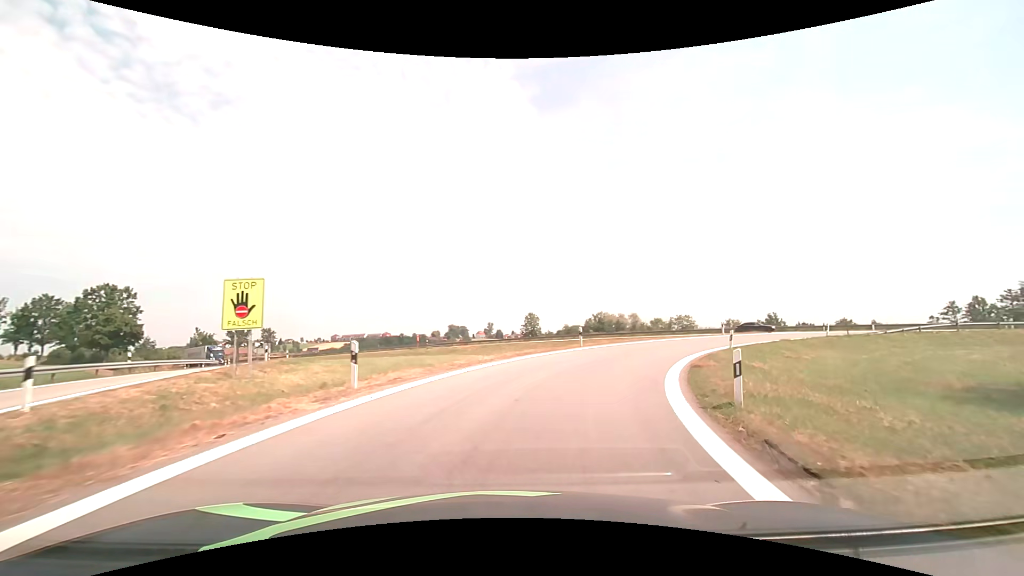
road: motorway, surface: asphalt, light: Day
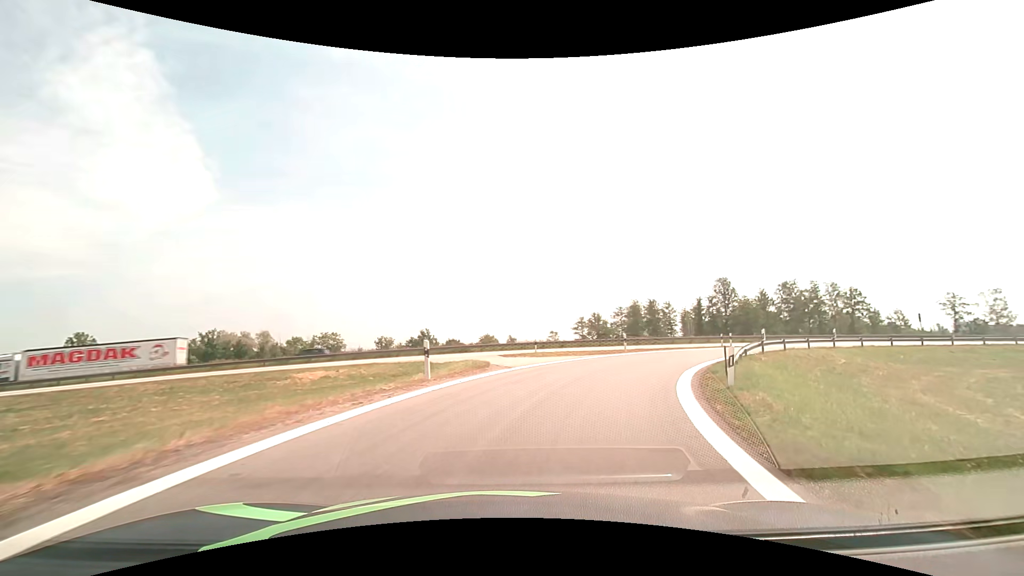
(+8.9, +27.3) m; +38°
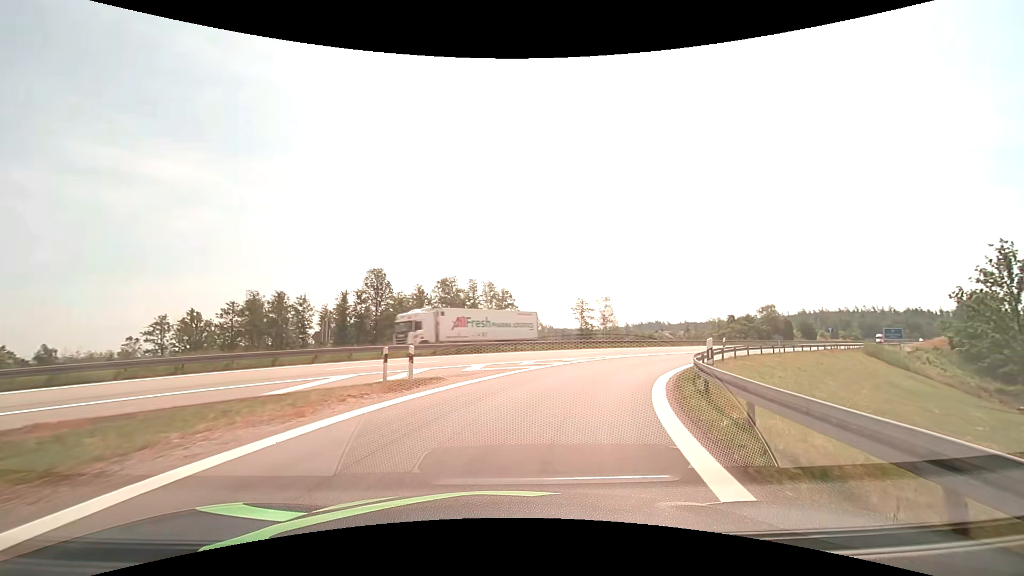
(+9.7, +26.8) m; +38°
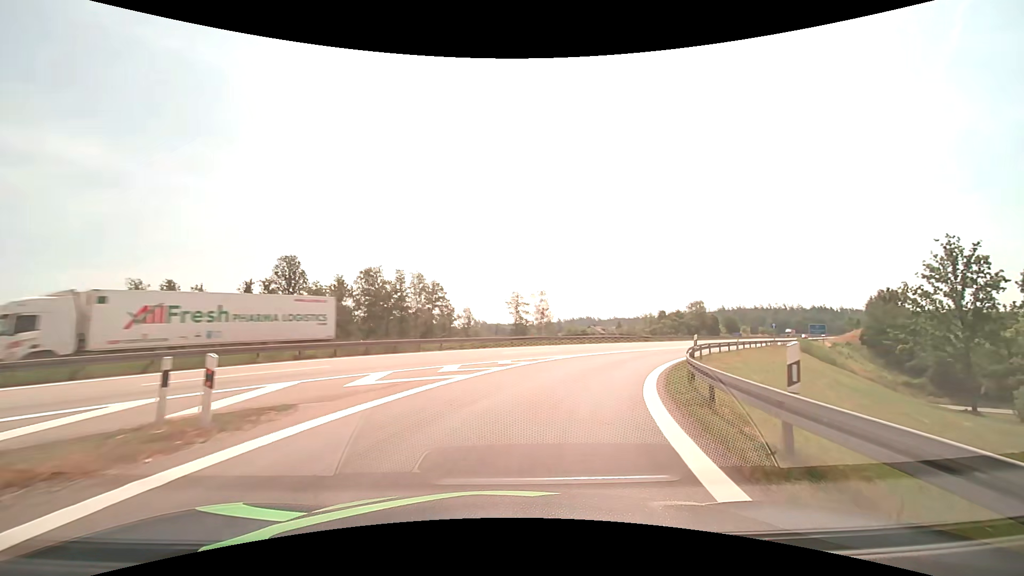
(+0.4, +6.1) m; +8°
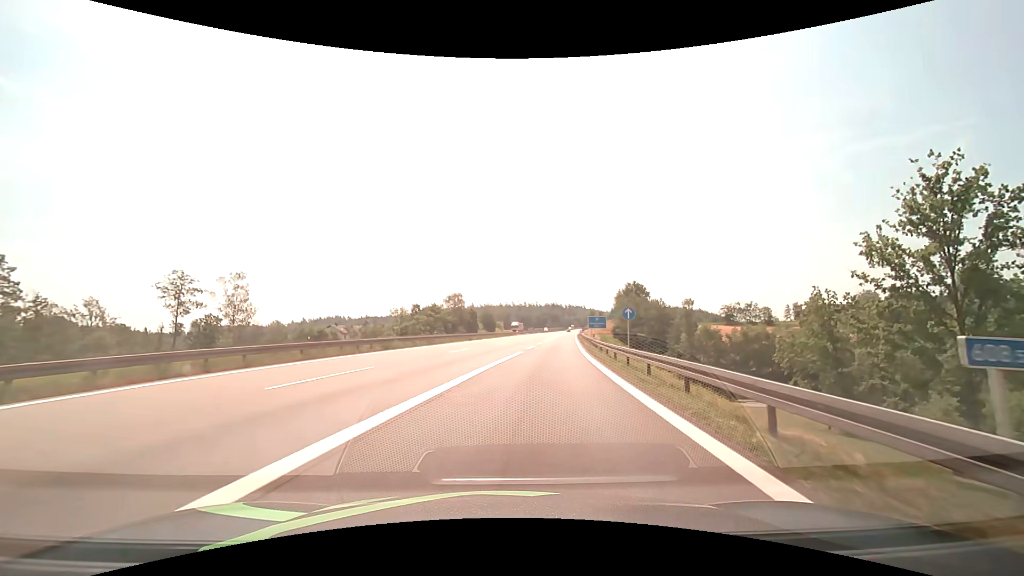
(+8.7, +31.1) m; +27°
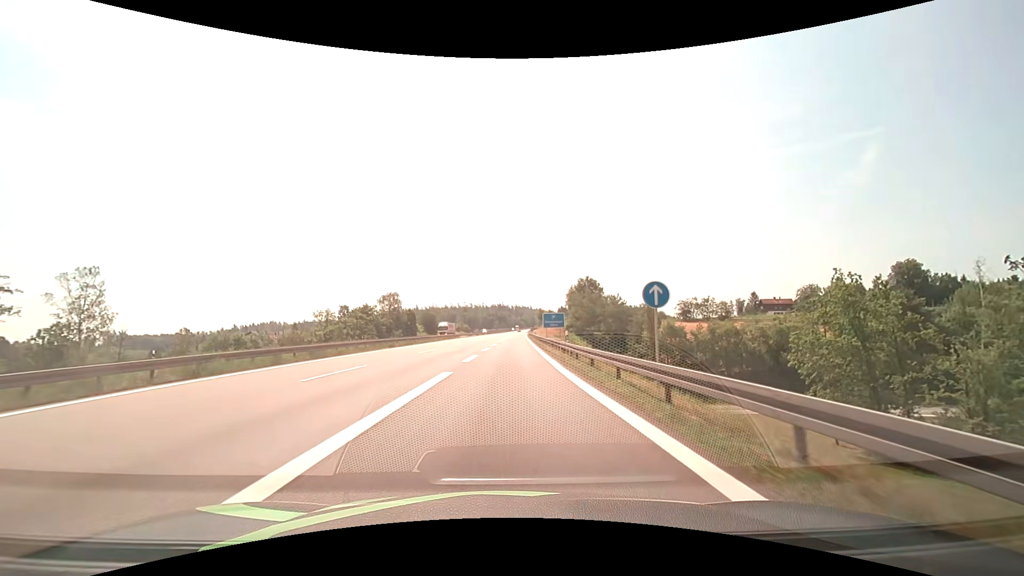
(+1.0, +14.1) m; +7°
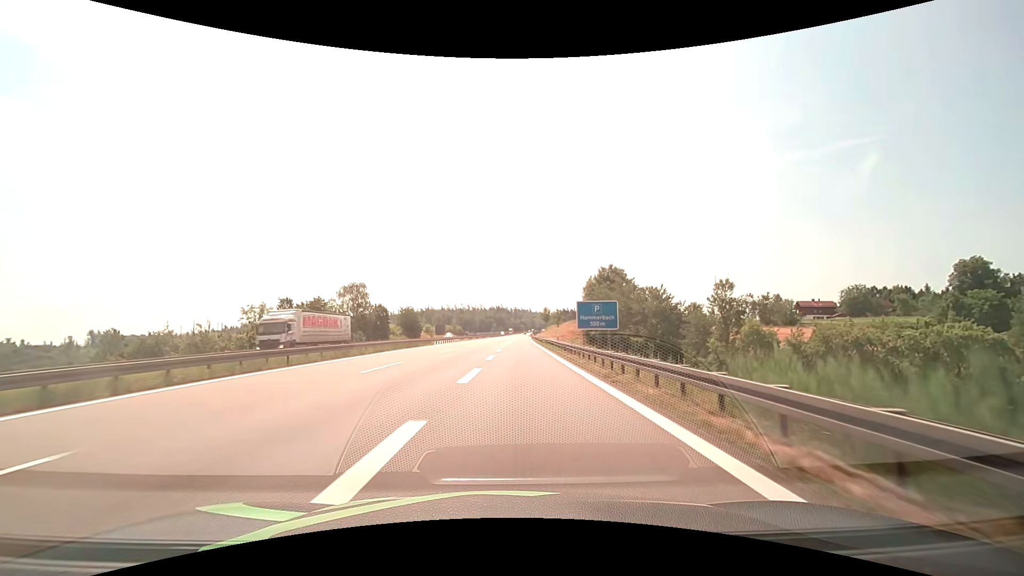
(-0.4, +33.1) m; 0°
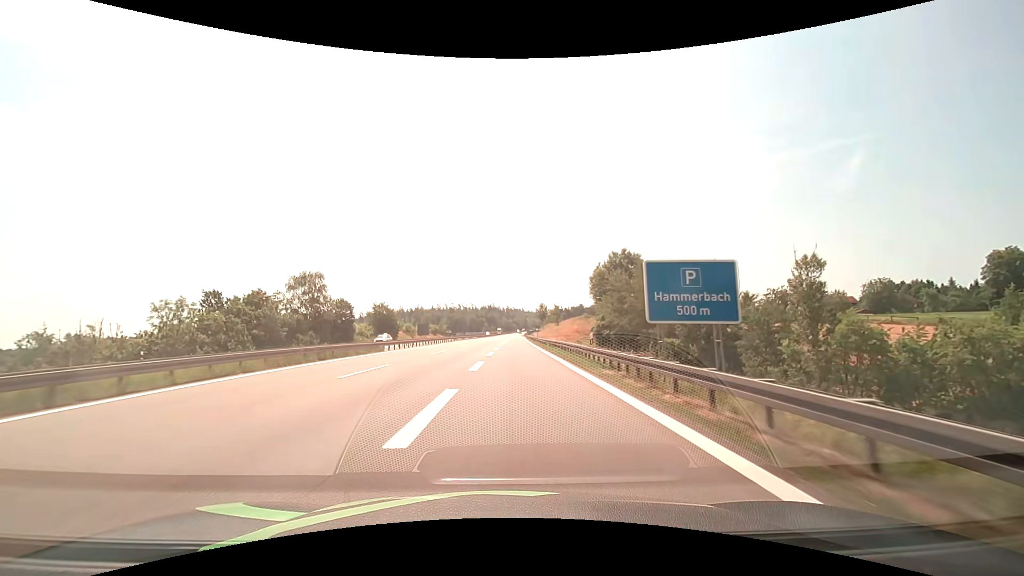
(+0.2, +20.0) m; +1°
(0, +10) (0, +20) (0, +30) (0, +40) (0, +50) (+1, +60) (+1, +70) (+1, +80) (+1, +90) (+1, +100) m
